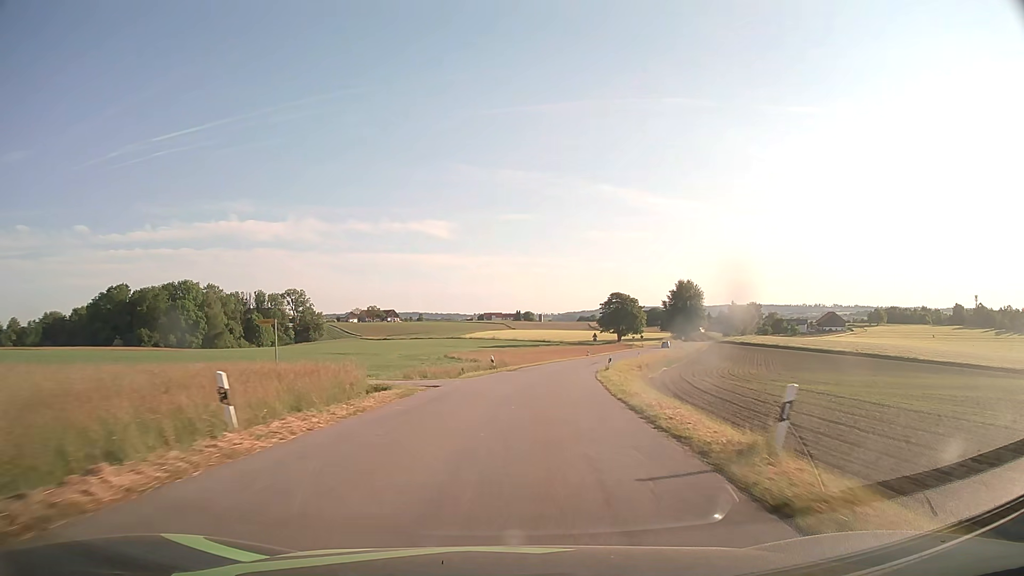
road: tertiary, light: Day
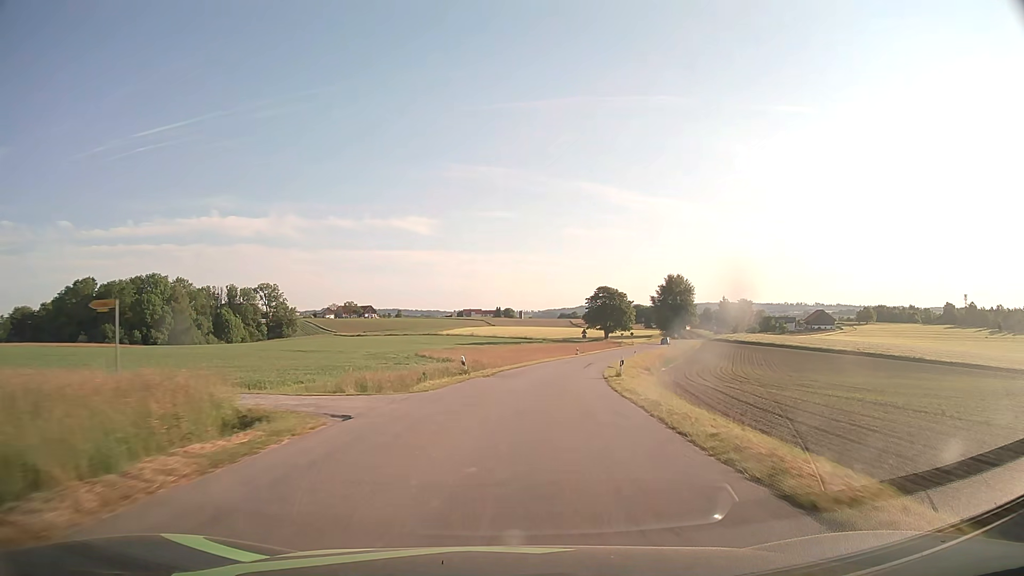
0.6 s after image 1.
(+0.2, +10.7) m; +2°
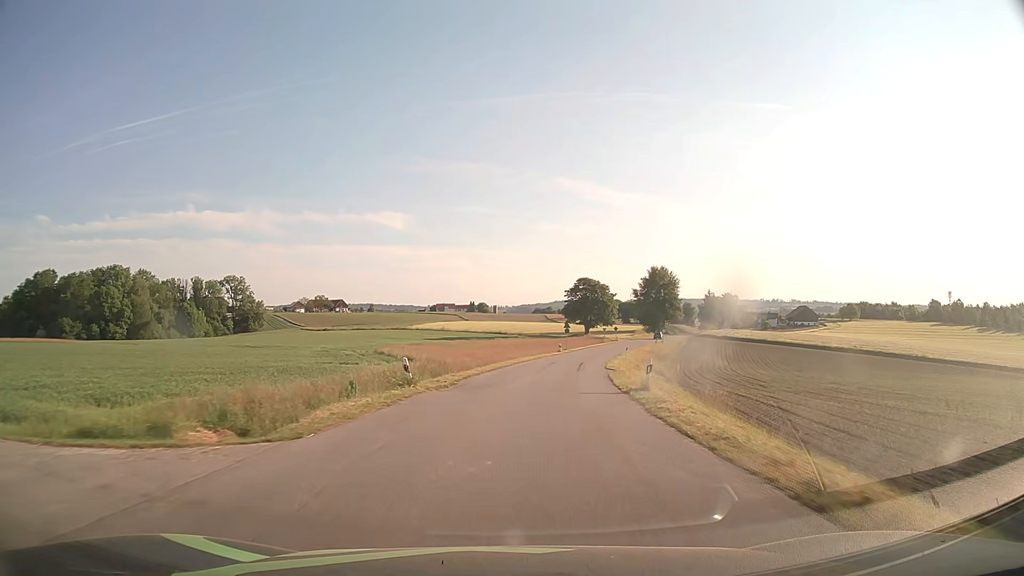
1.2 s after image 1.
(+0.2, +10.7) m; +2°
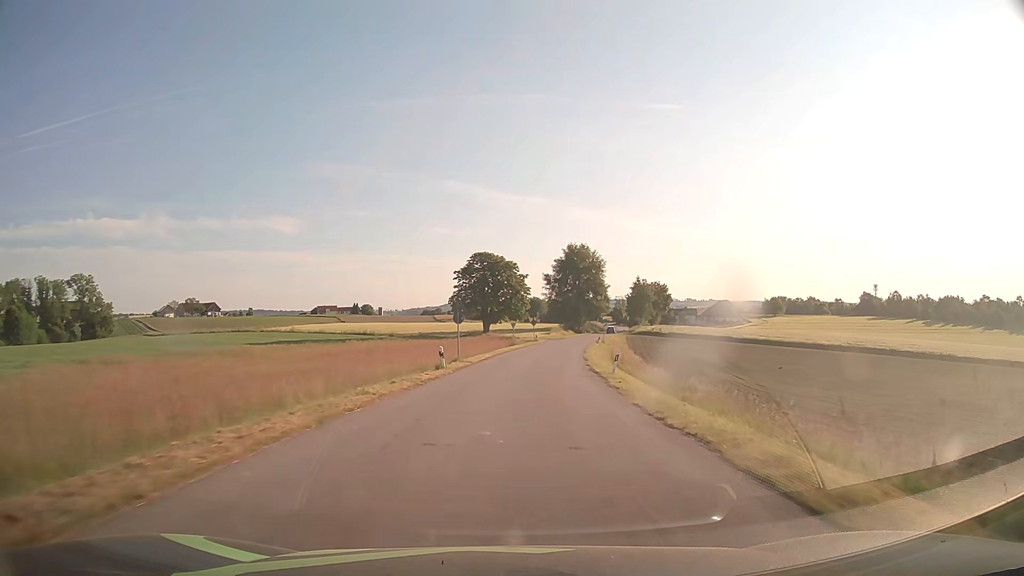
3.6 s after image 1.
(+3.6, +42.6) m; +9°
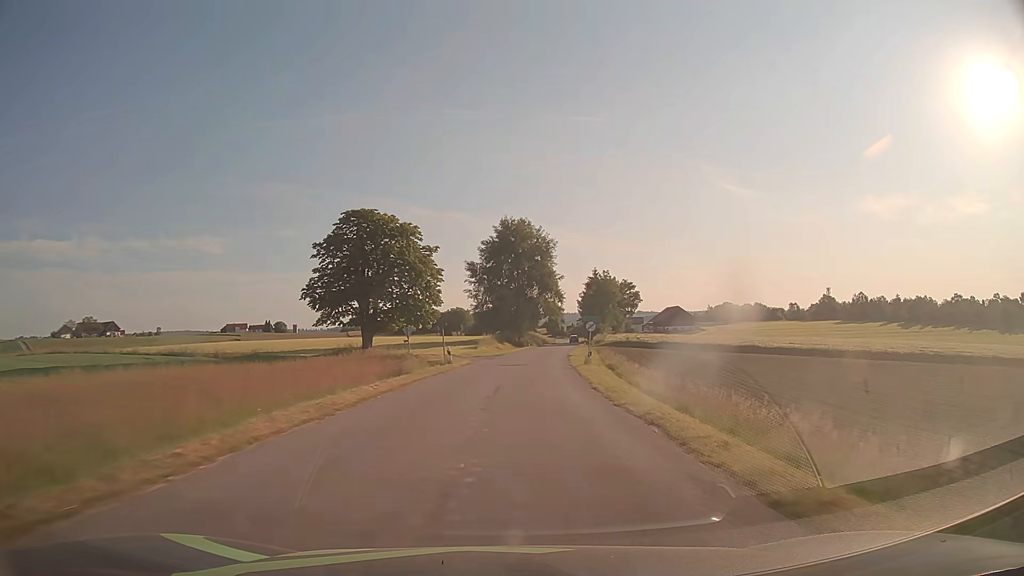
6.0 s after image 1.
(+2.5, +42.3) m; +6°
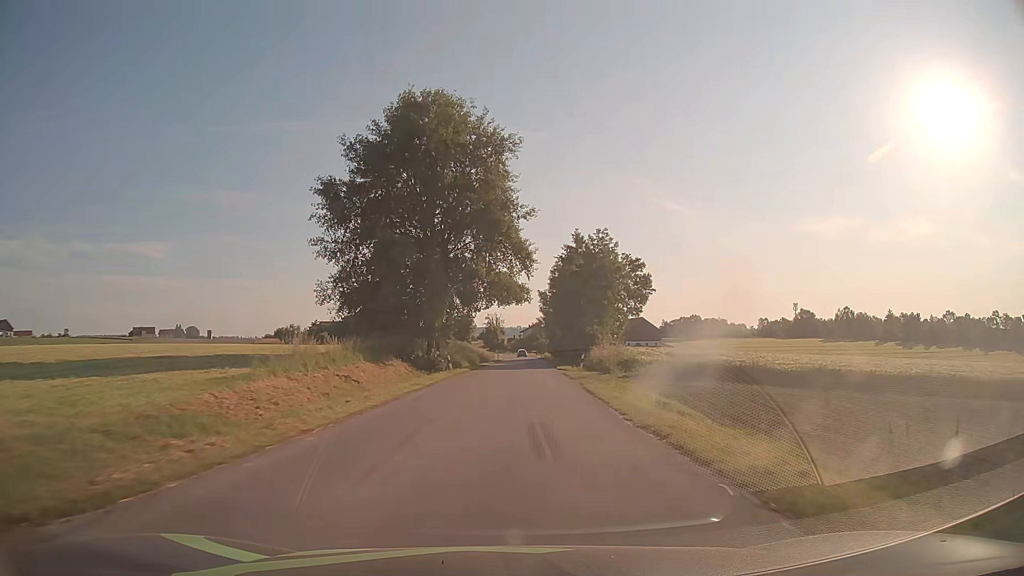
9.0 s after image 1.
(+2.4, +52.4) m; +6°
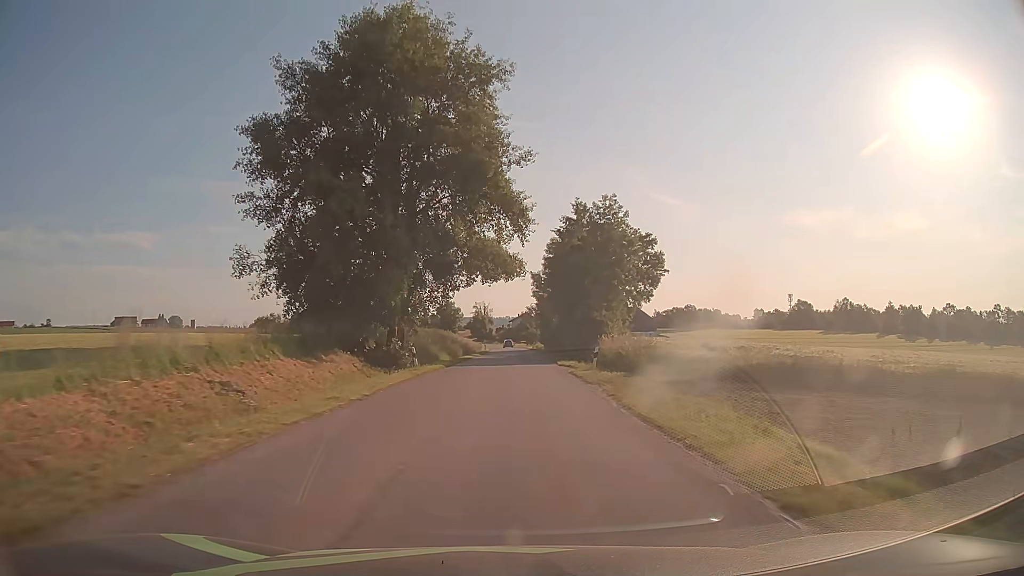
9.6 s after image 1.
(+0.1, +10.5) m; +1°
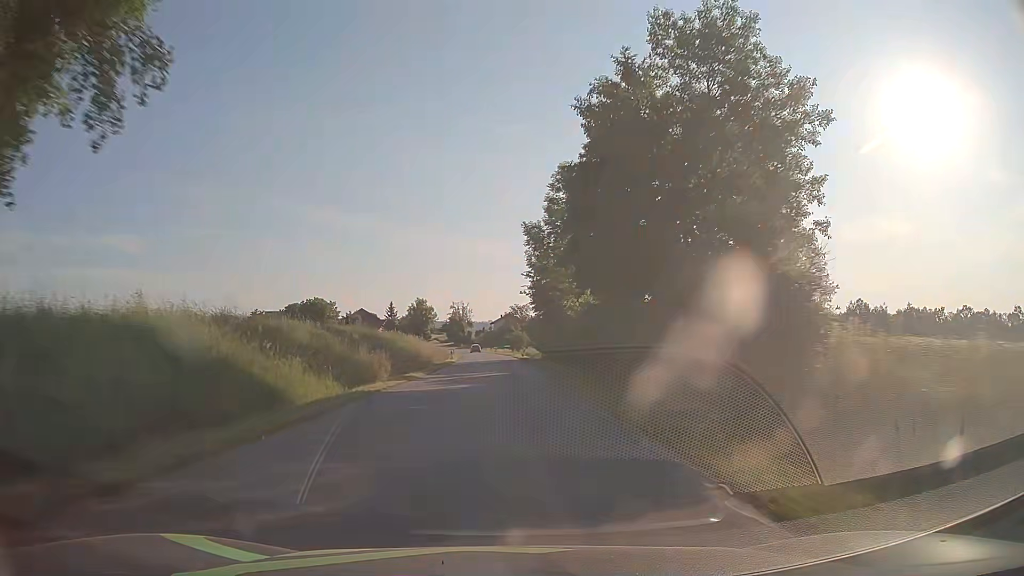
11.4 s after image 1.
(+0.5, +31.5) m; +1°
(0, +10) (0, +20) (0, +30) (0, +40) (-1, +50) (-1, +60) (-1, +70) (-2, +80) (-2, +90) (-3, +100) m
